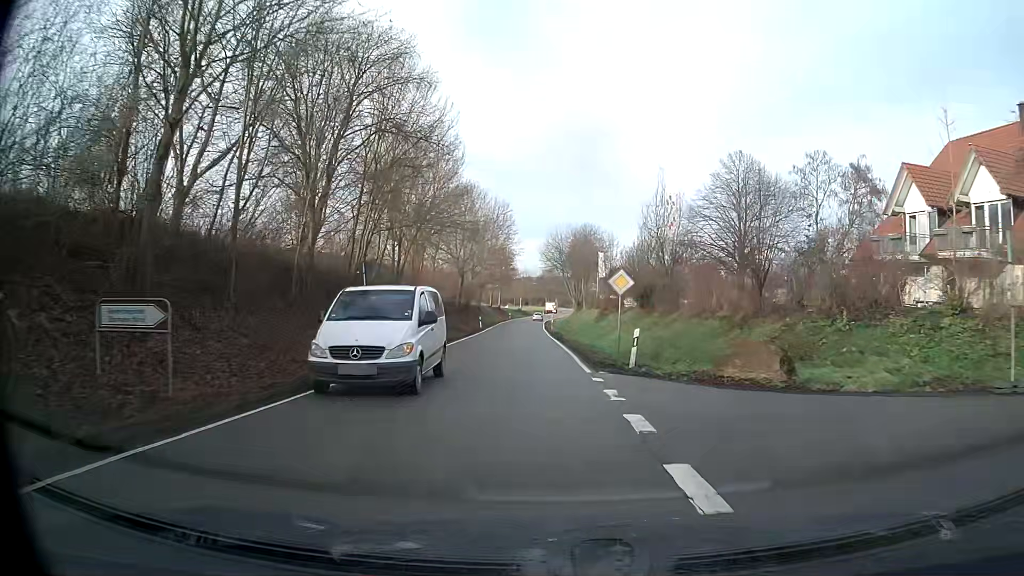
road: tertiary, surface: asphalt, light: Day
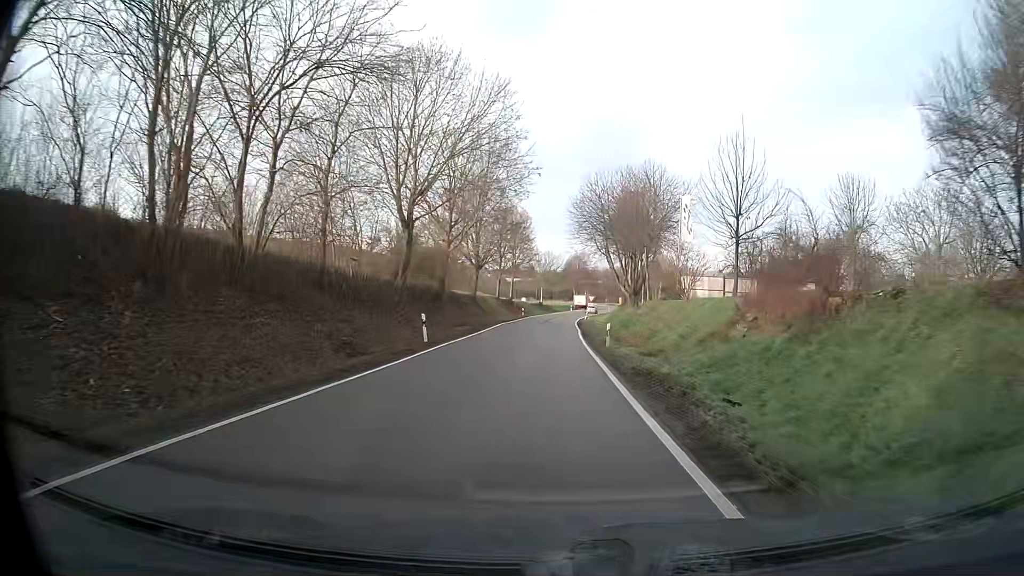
(-0.9, +38.3) m; -1°
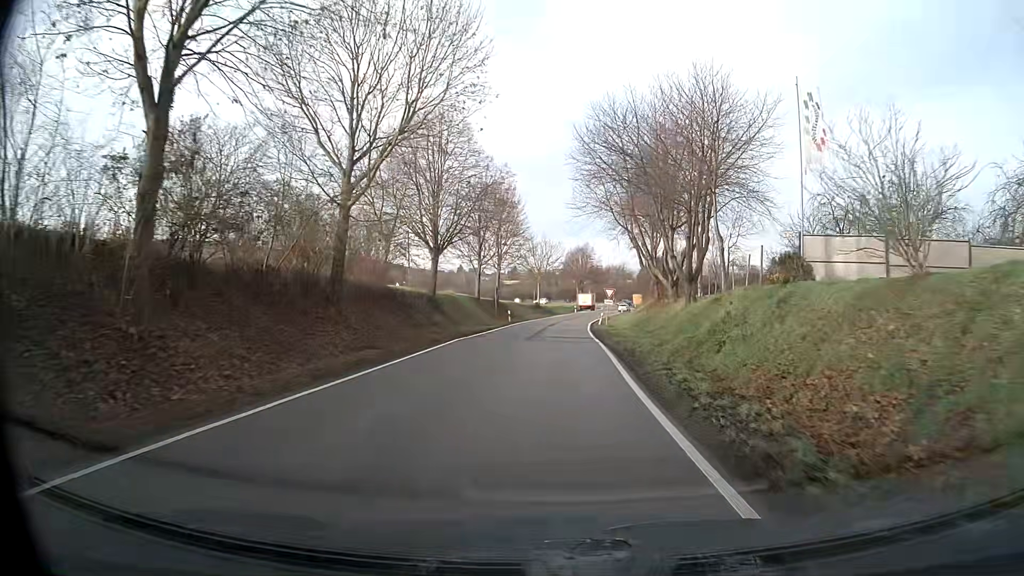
(0.0, +23.1) m; 0°
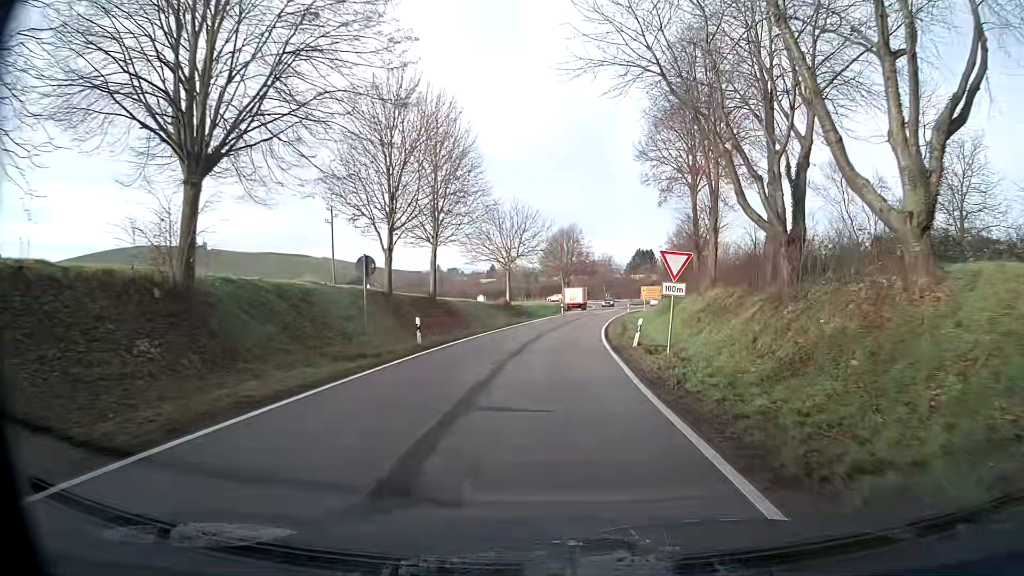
(+0.4, +30.0) m; +2°
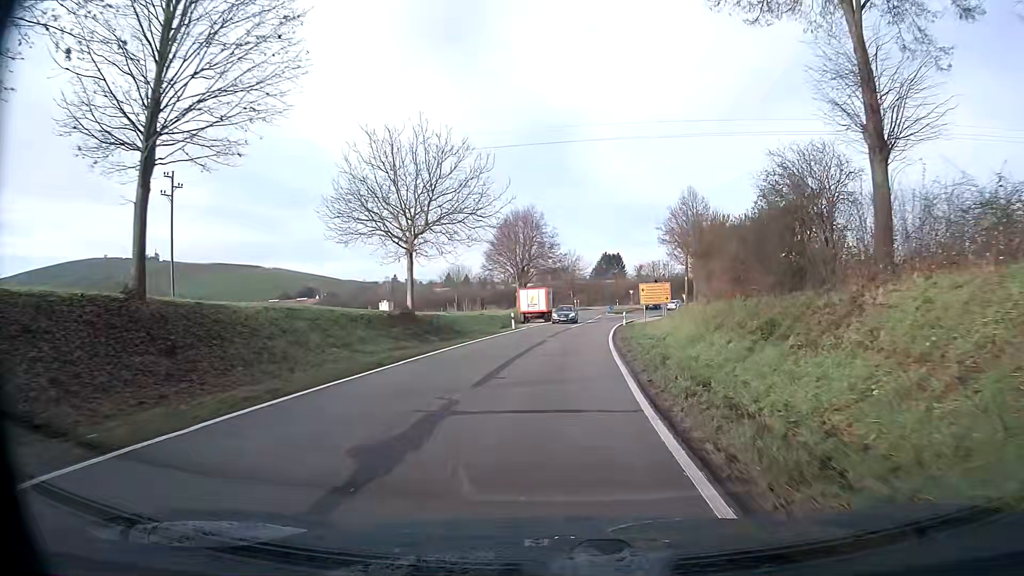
(+0.2, +28.9) m; +3°
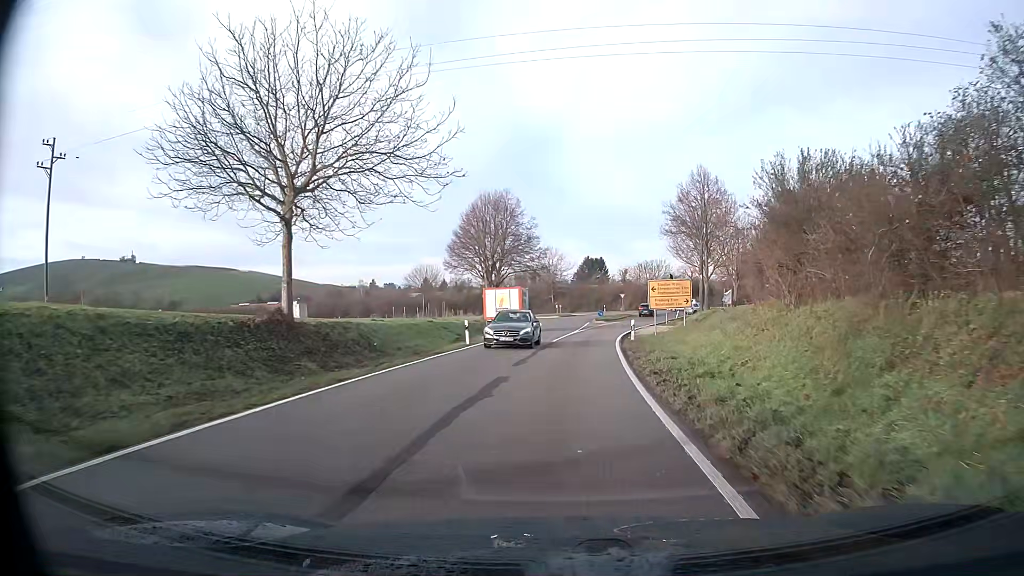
(+0.2, +14.0) m; +2°
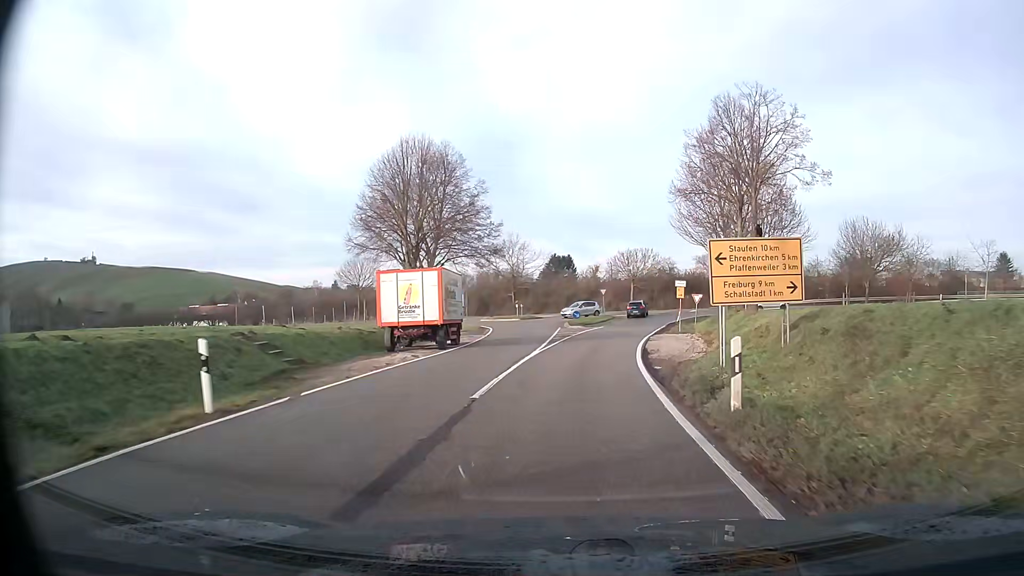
(+0.5, +20.2) m; +3°
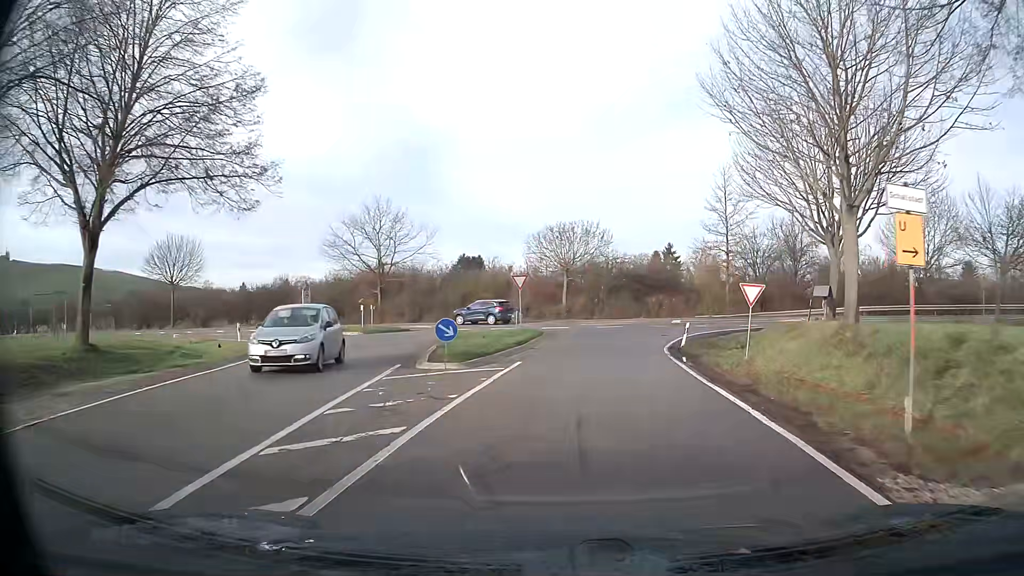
(+1.9, +31.6) m; +7°
